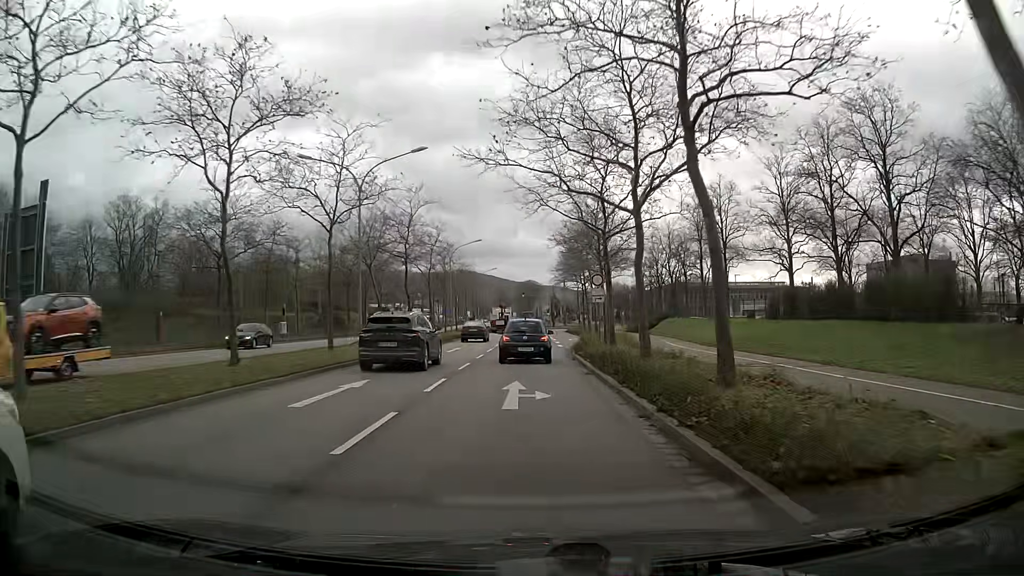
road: primary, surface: asphalt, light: Day
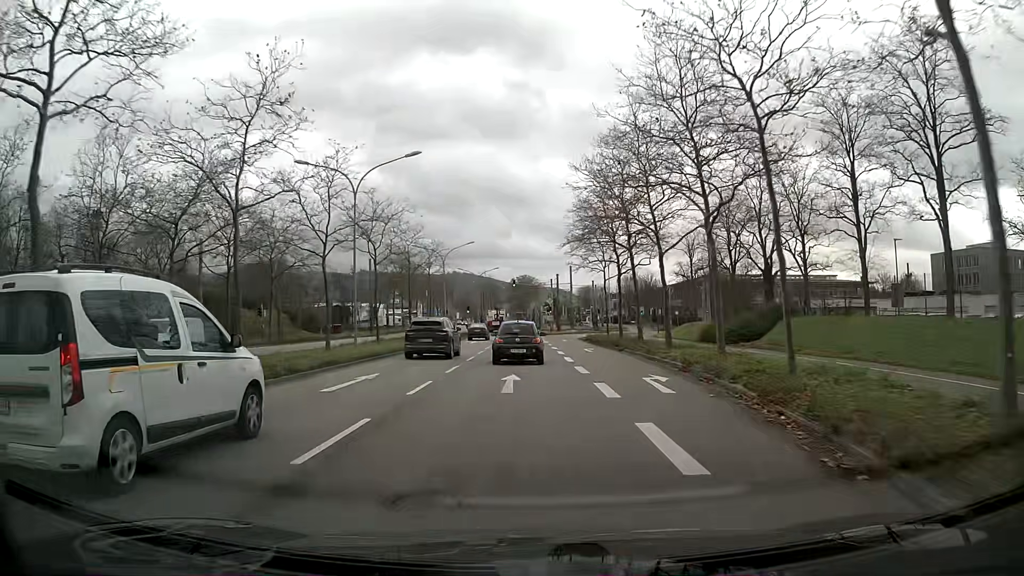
(+0.1, +37.5) m; 0°
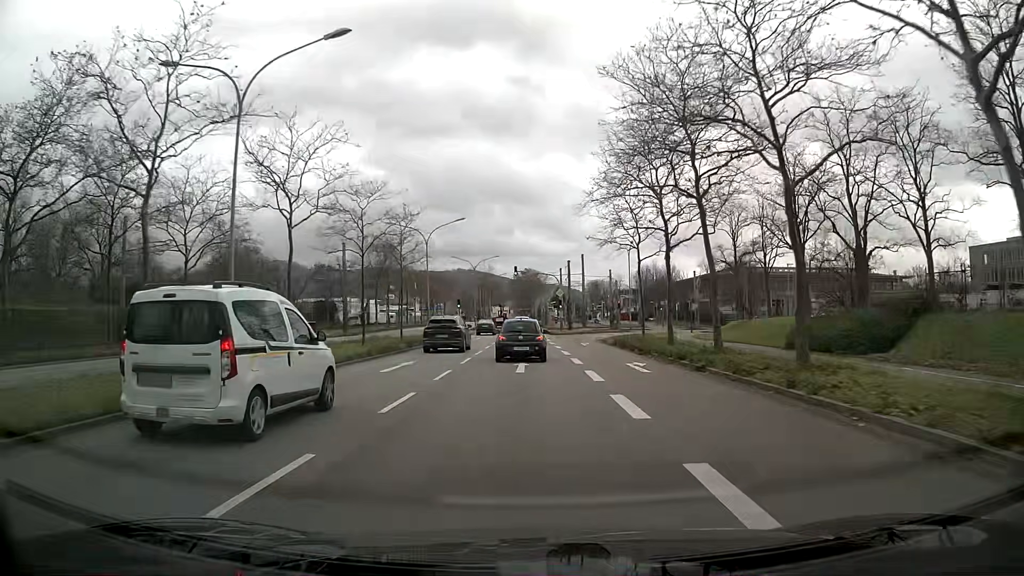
(0.0, +15.0) m; 0°
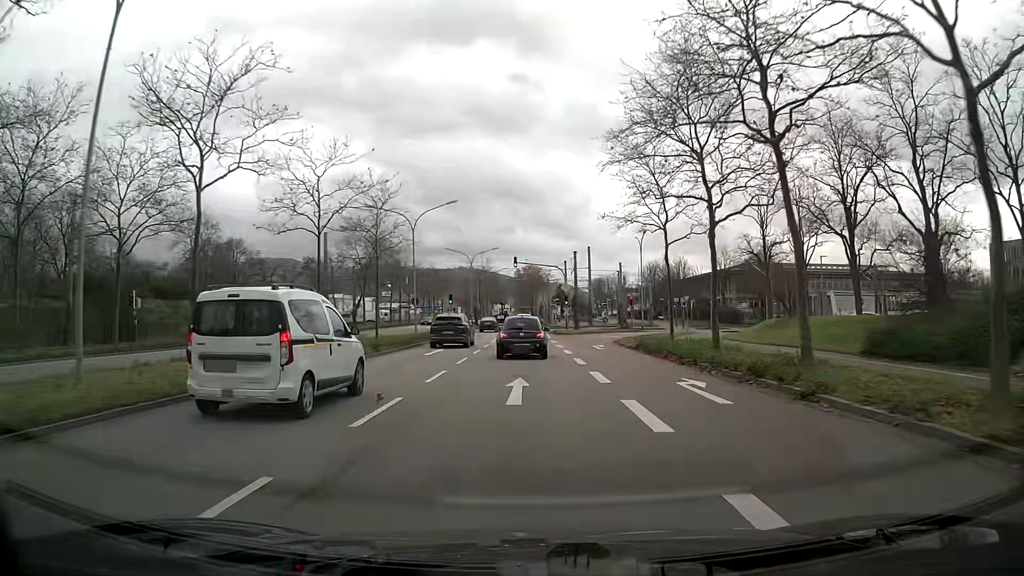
(0.0, +7.5) m; 0°
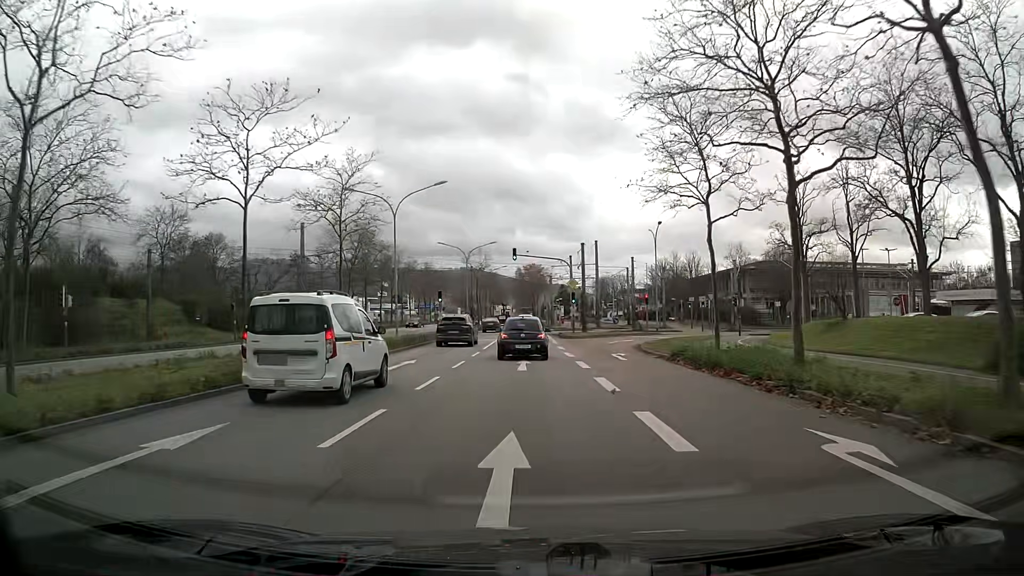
(0.0, +7.5) m; 0°
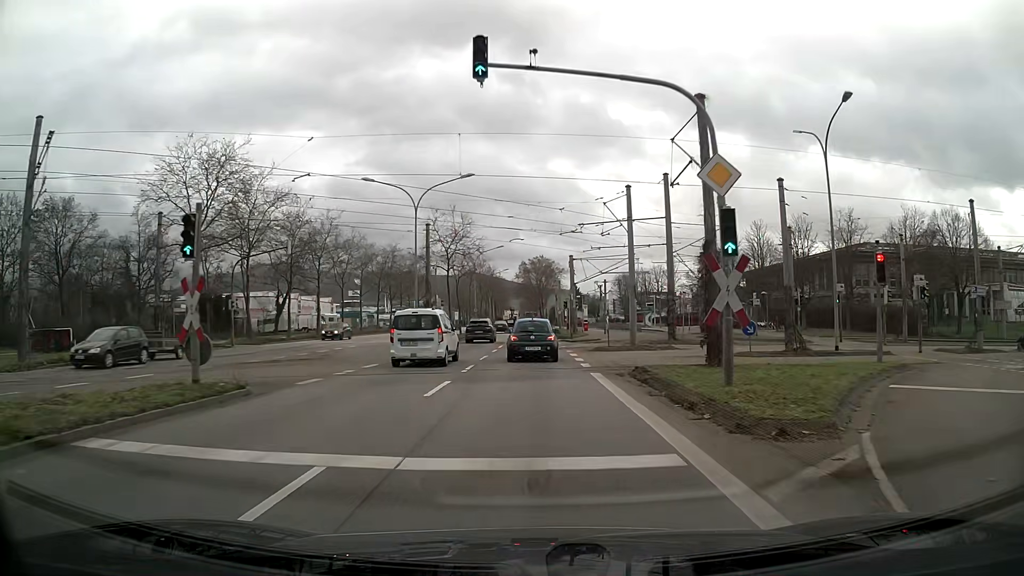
(-0.2, +37.1) m; 0°
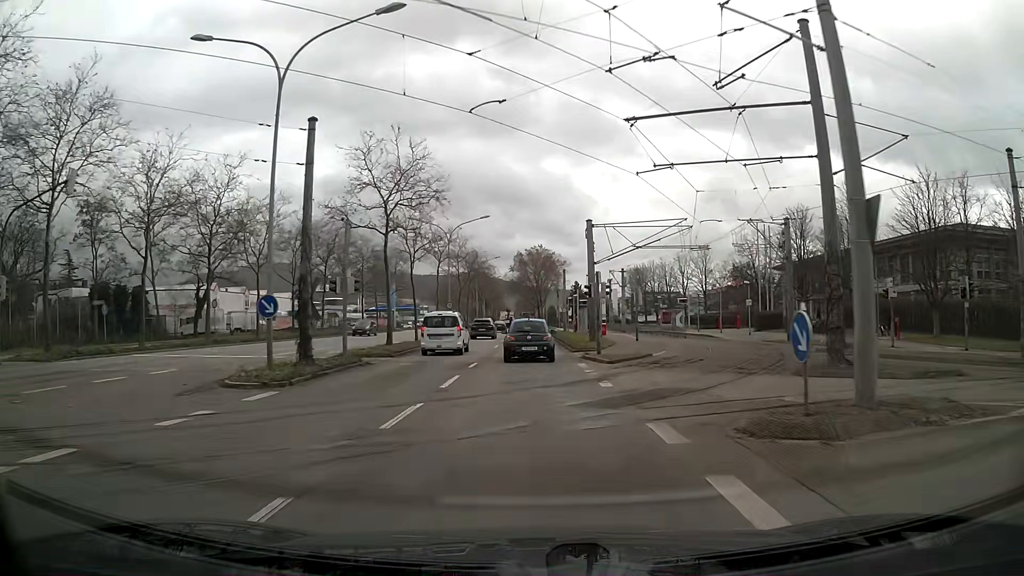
(+0.1, +21.9) m; 0°
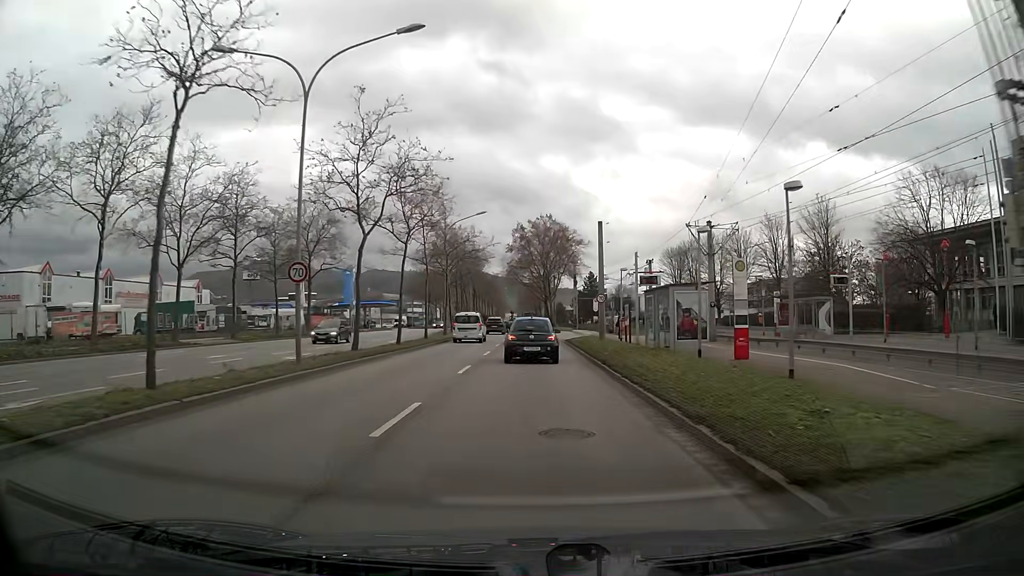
(-0.1, +36.8) m; 0°
